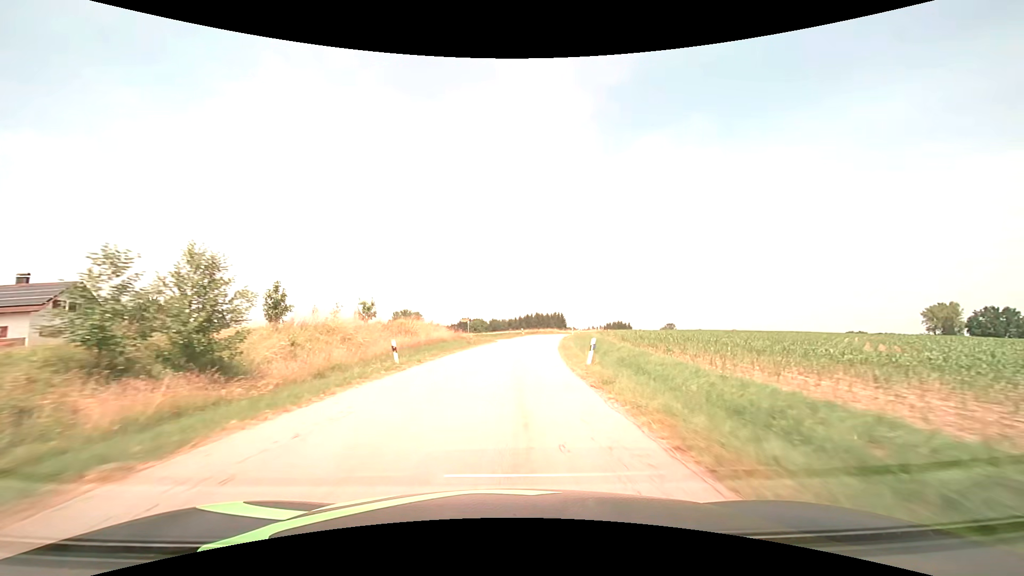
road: tertiary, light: Day
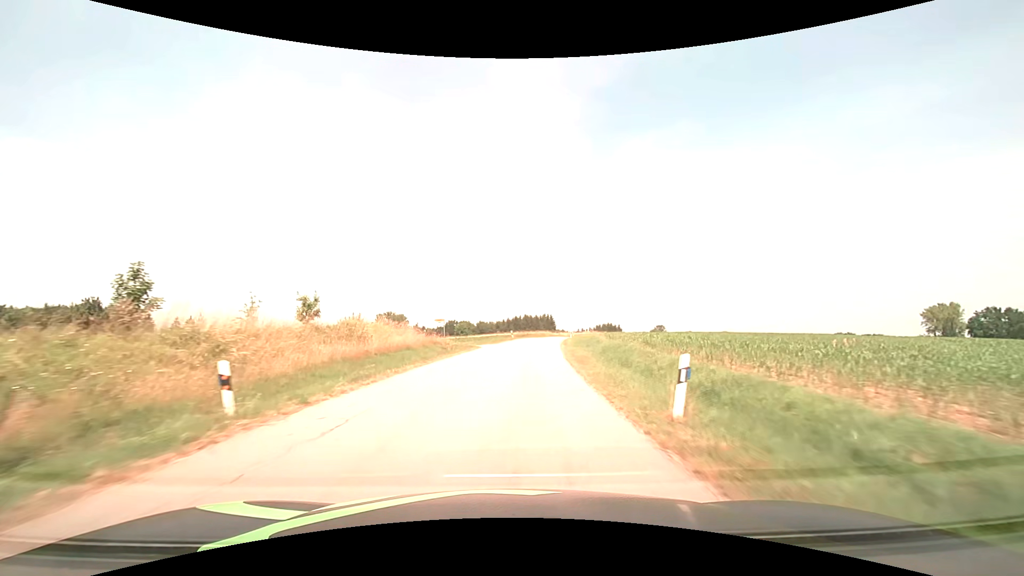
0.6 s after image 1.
(+0.1, +10.3) m; +1°
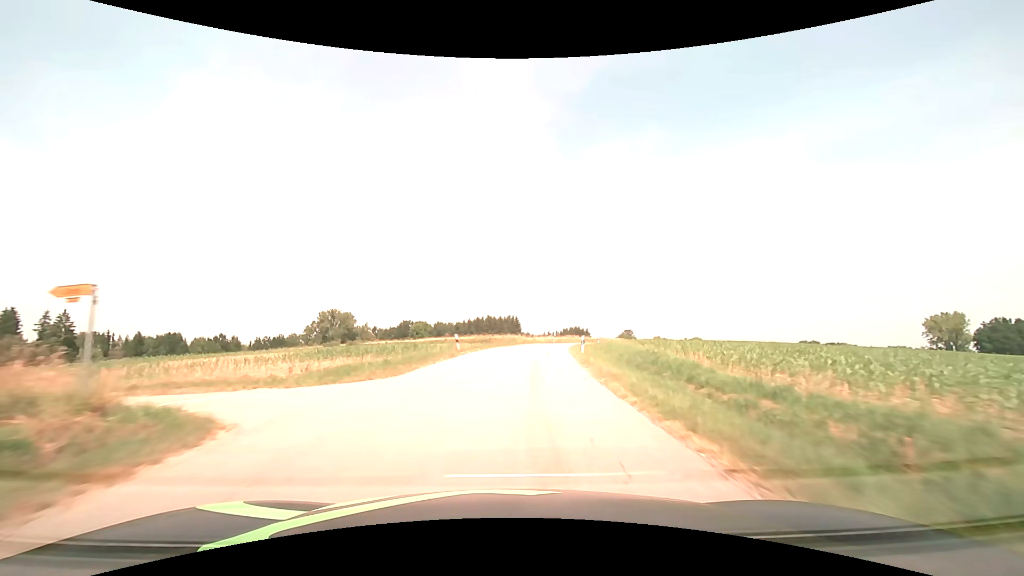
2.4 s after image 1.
(+1.1, +30.8) m; +4°
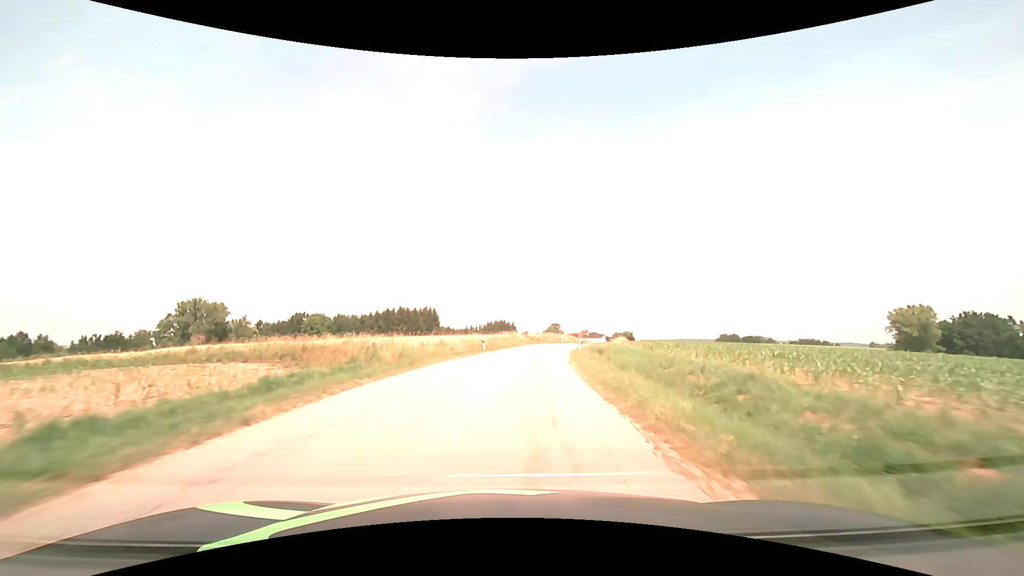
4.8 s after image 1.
(+3.1, +41.4) m; +9°
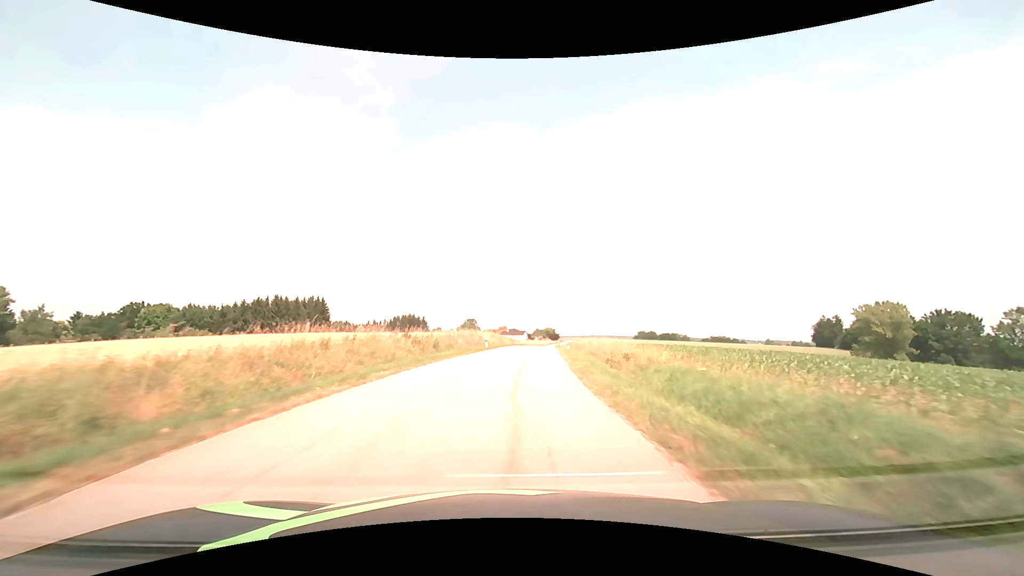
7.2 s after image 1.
(+3.7, +42.2) m; +9°
(0, +10) (+1, +20) (+1, +30) (+2, +40) (+3, +50) (+4, +60) (+5, +70) (+6, +80) (+7, +90) (+8, +100) m
